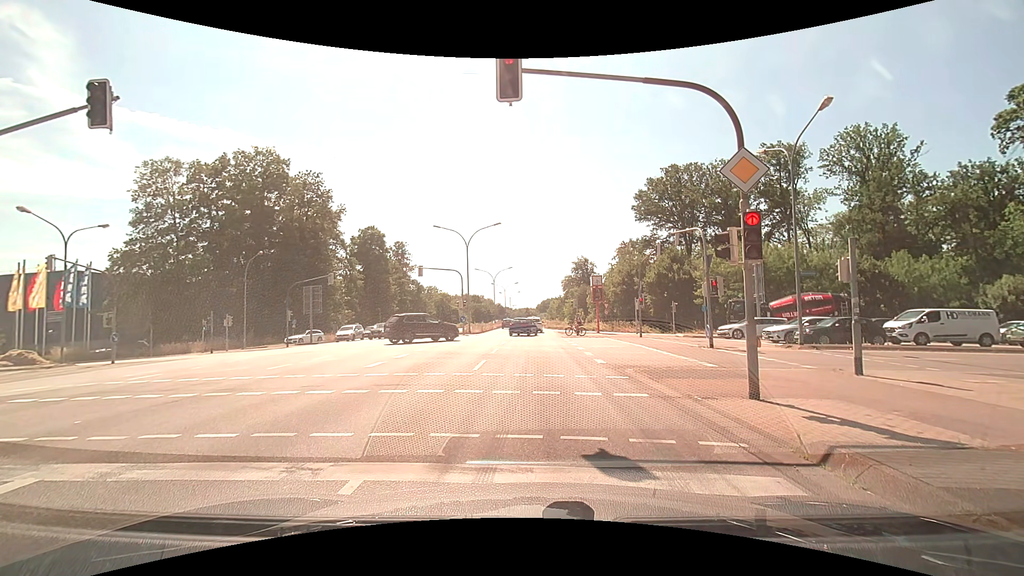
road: primary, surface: asphalt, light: Day
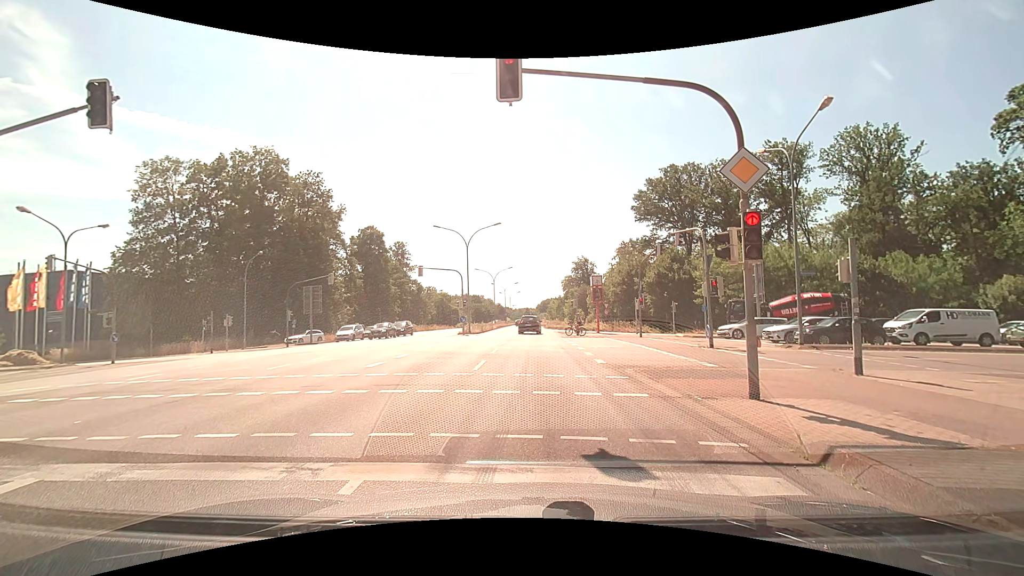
(0.0, 0.0) m; 0°
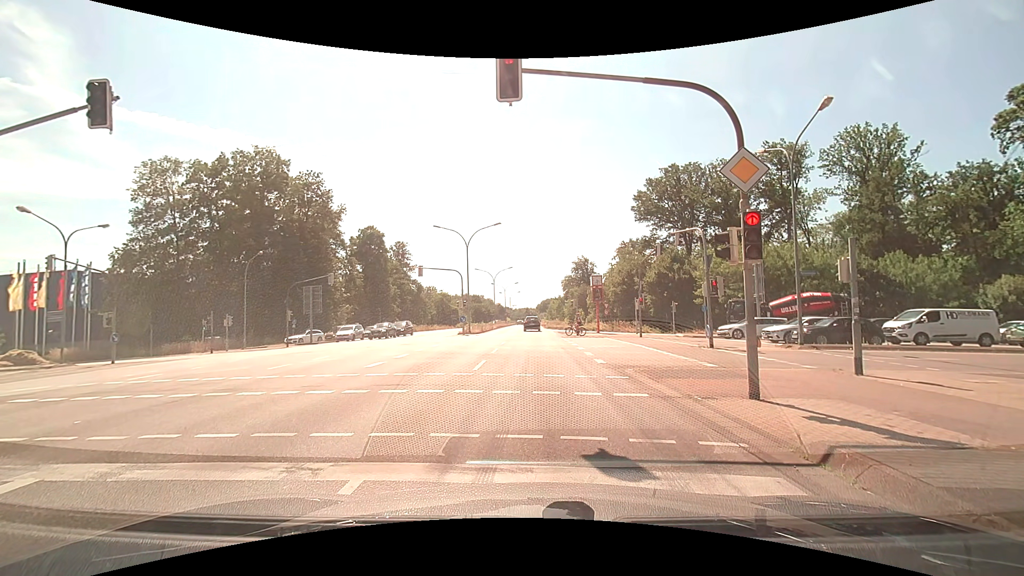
(0.0, 0.0) m; 0°
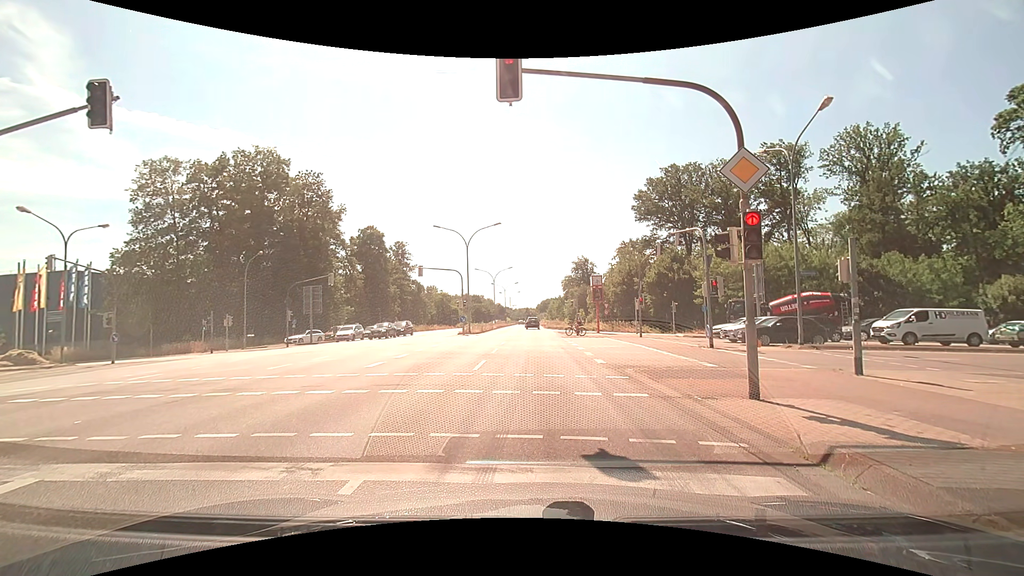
(0.0, 0.0) m; 0°
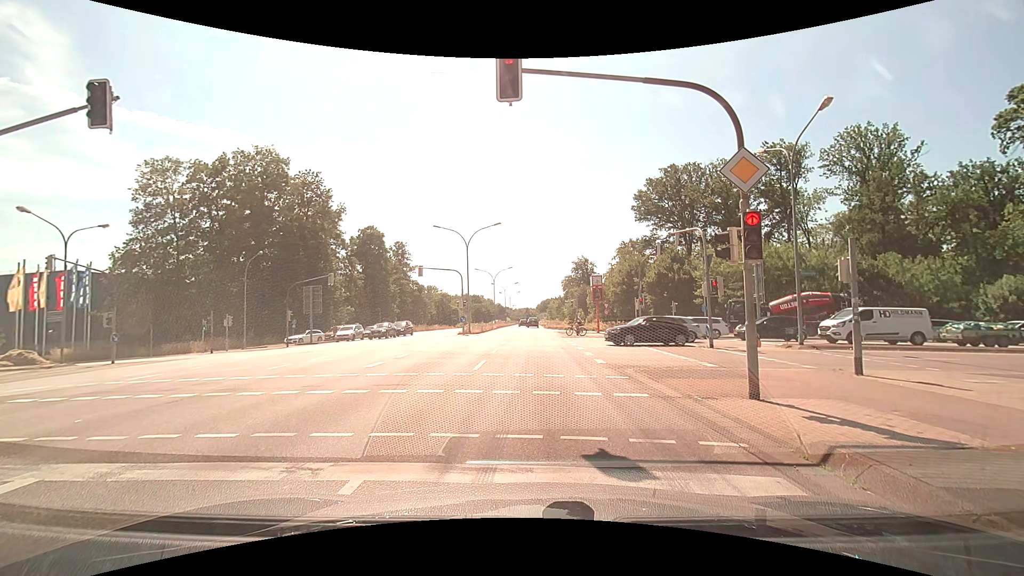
(0.0, 0.0) m; 0°
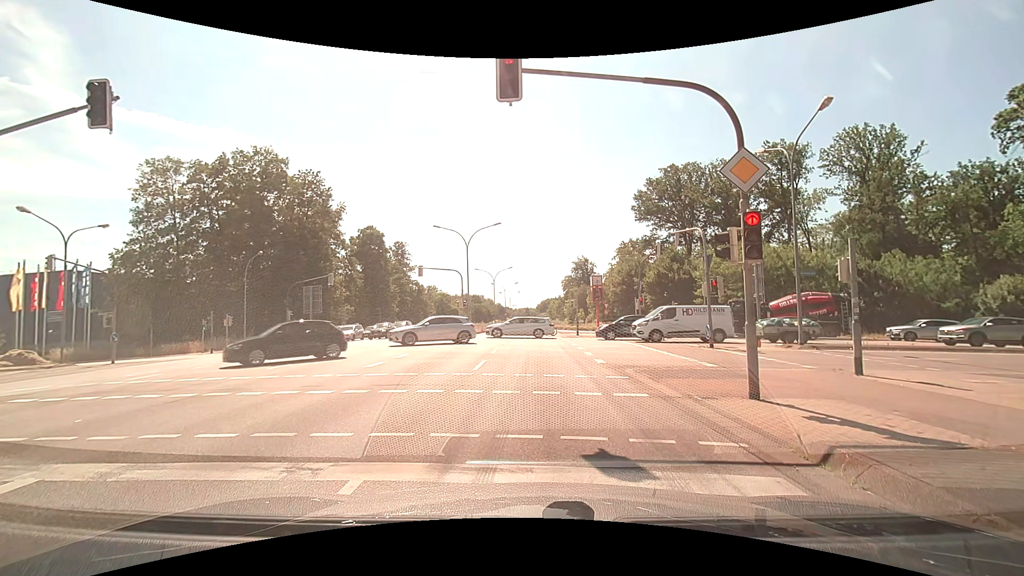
(0.0, 0.0) m; 0°
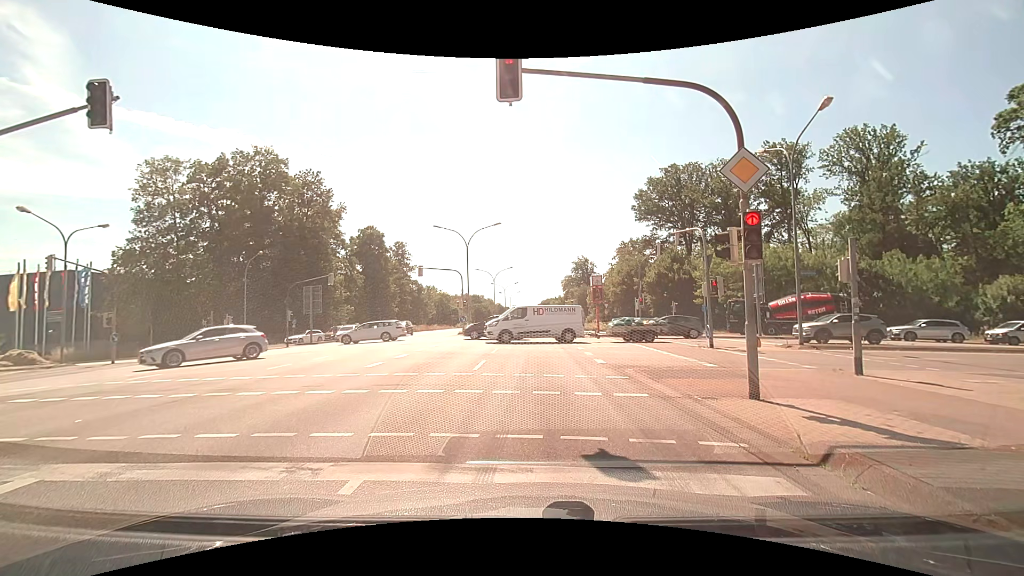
(0.0, 0.0) m; 0°
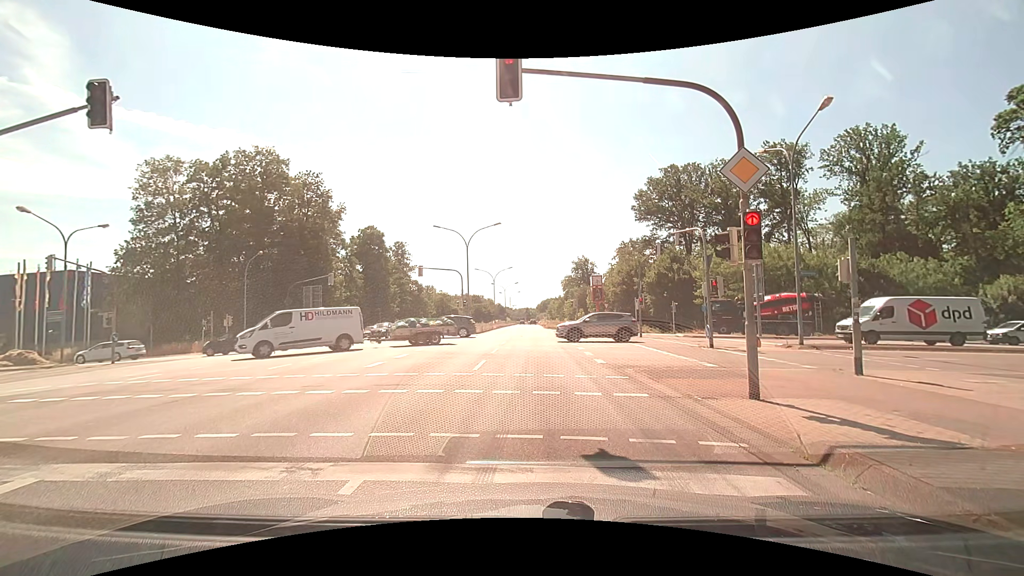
(0.0, 0.0) m; 0°
(-1, +10) (-1, +20) (-2, +30) (-3, +40) (-3, +50) (-4, +60) (-5, +70) (-6, +80) (-6, +90) (-7, +100) m
